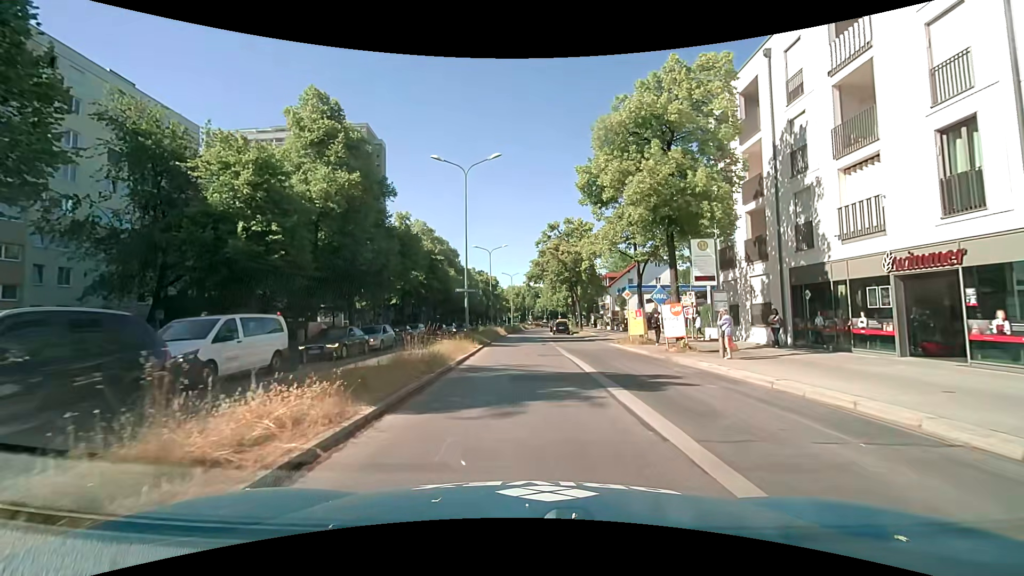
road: secondary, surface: asphalt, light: Day
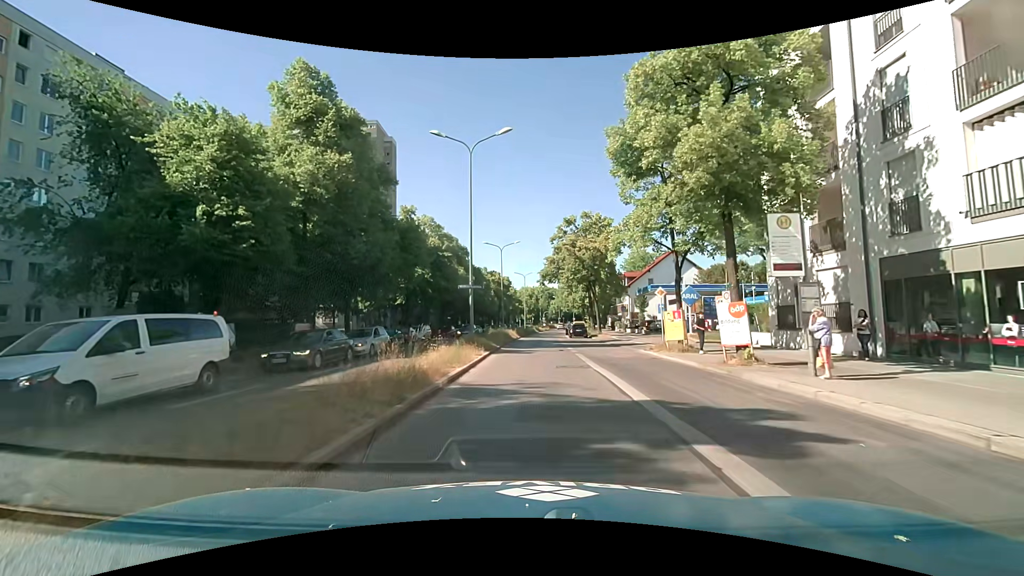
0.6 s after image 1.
(-0.1, +4.2) m; -2°
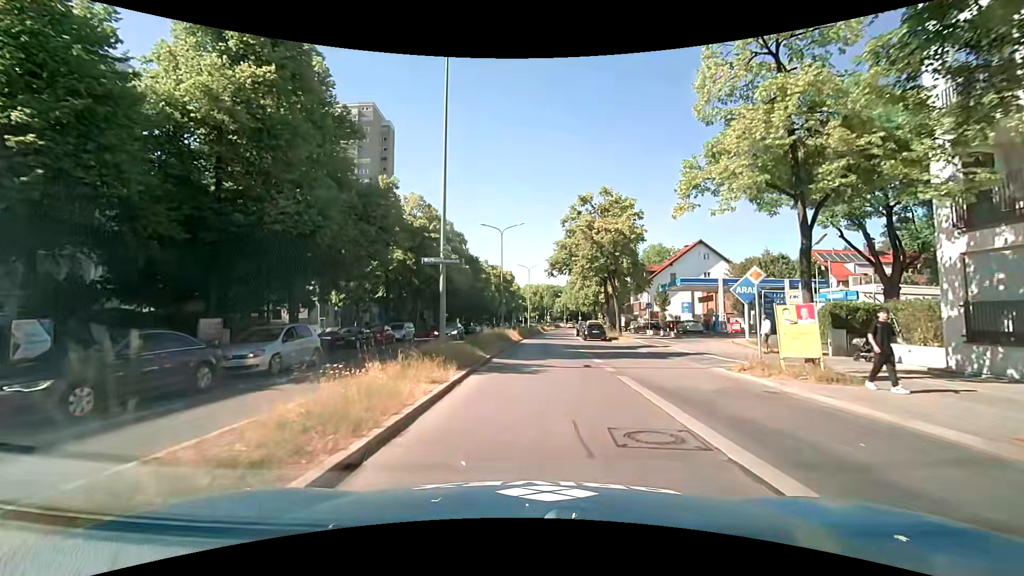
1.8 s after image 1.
(-0.1, +9.6) m; -1°
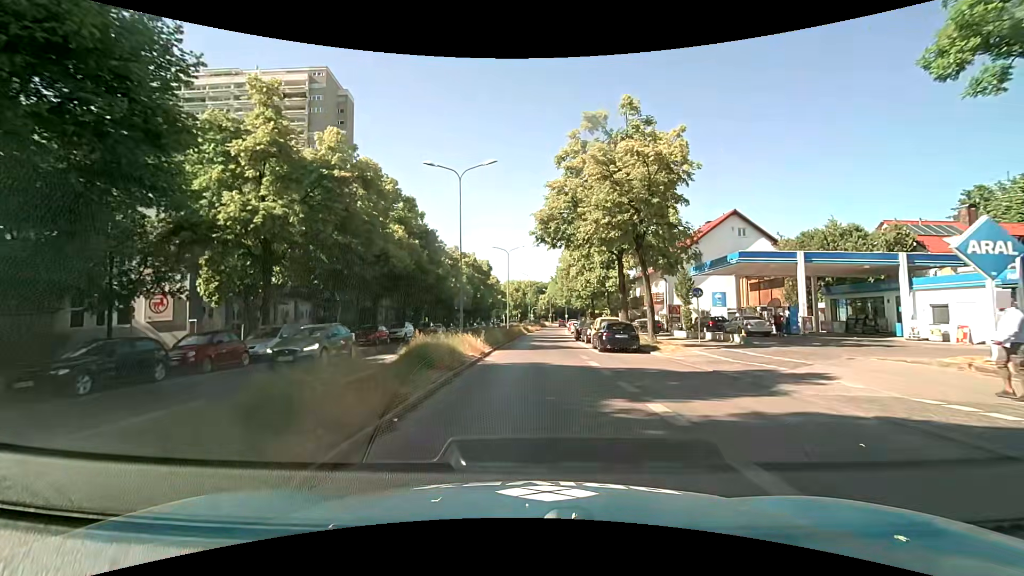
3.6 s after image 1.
(+0.6, +17.8) m; +4°
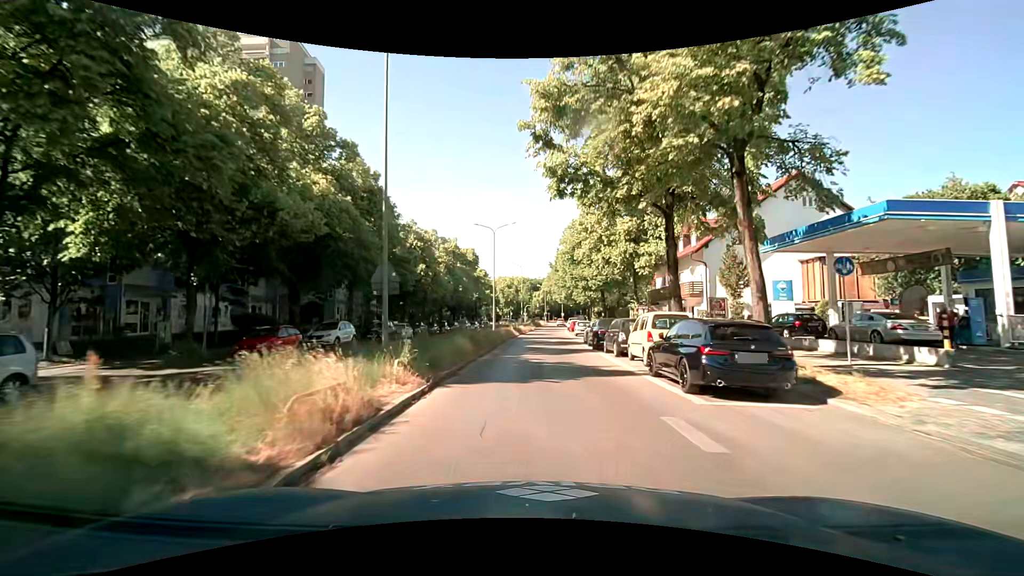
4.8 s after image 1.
(-0.1, +13.7) m; 0°
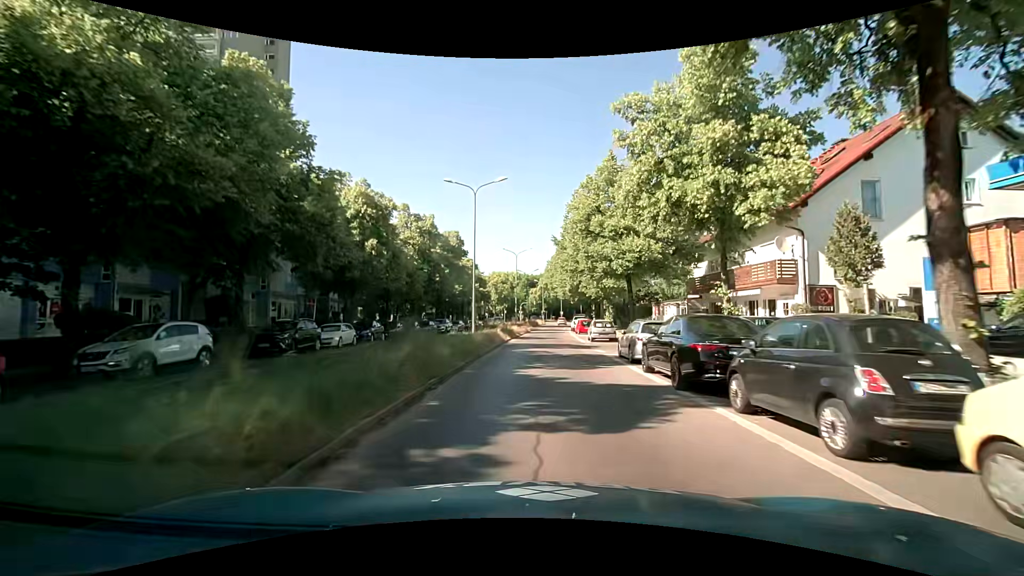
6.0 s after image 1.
(0.0, +14.0) m; 0°
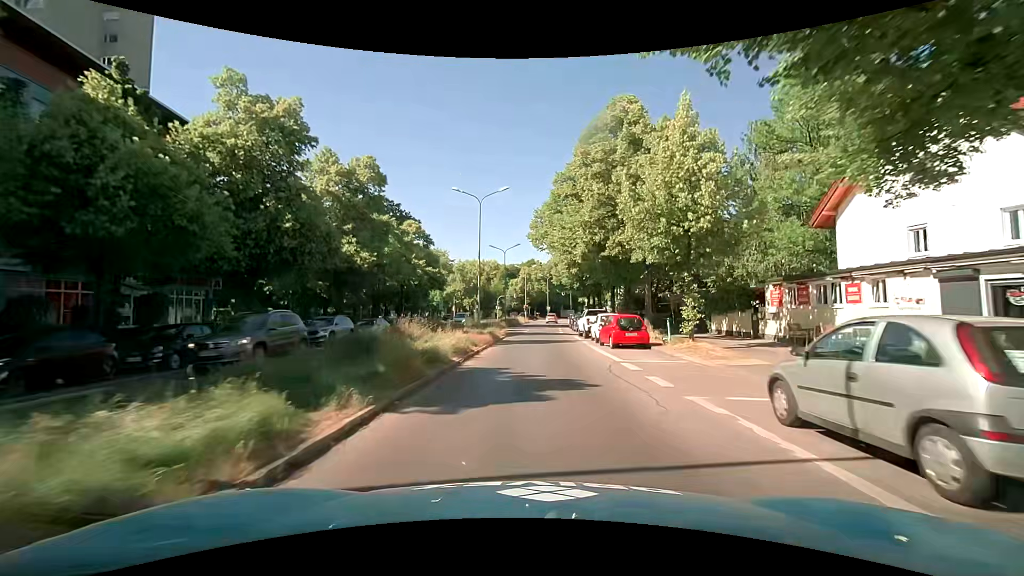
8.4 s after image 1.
(+0.8, +28.3) m; +2°
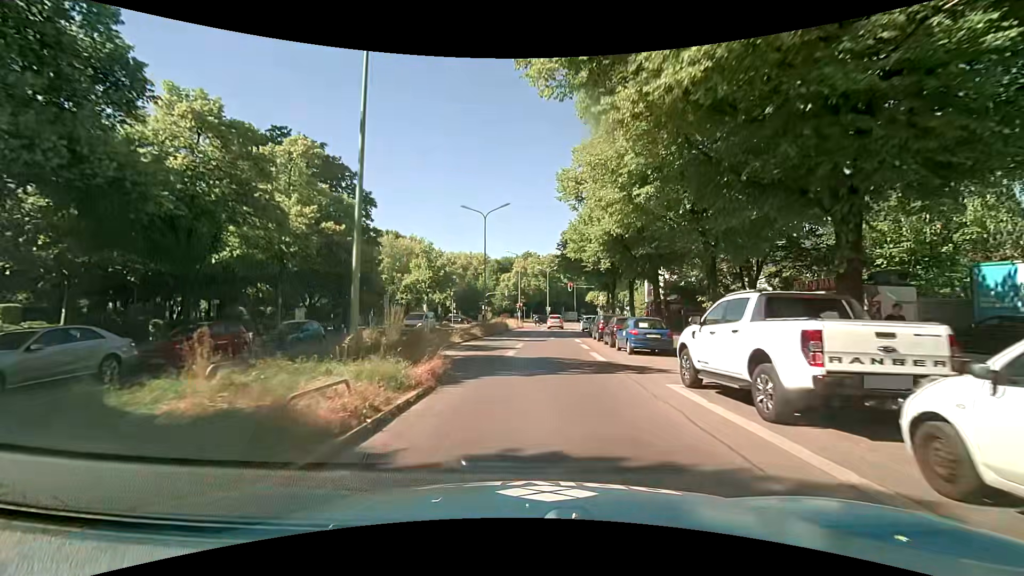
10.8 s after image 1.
(+0.3, +24.2) m; 0°
(0, +10) (0, +20) (-1, +30) (0, +40) (+1, +50) (+2, +60) (+3, +70) (+3, +80) (-4, +86) (-14, +88) m
